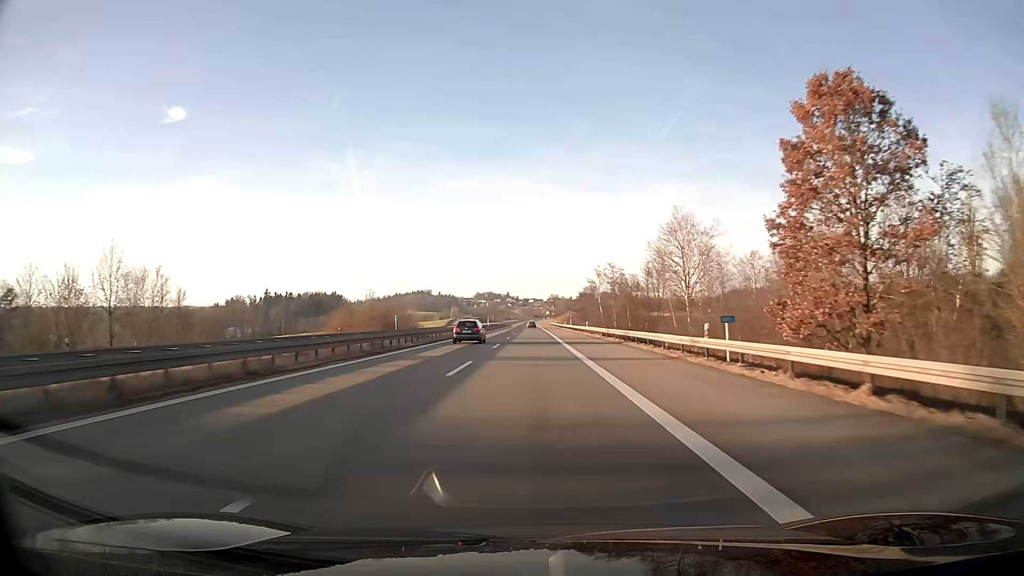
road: motorway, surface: asphalt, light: Day
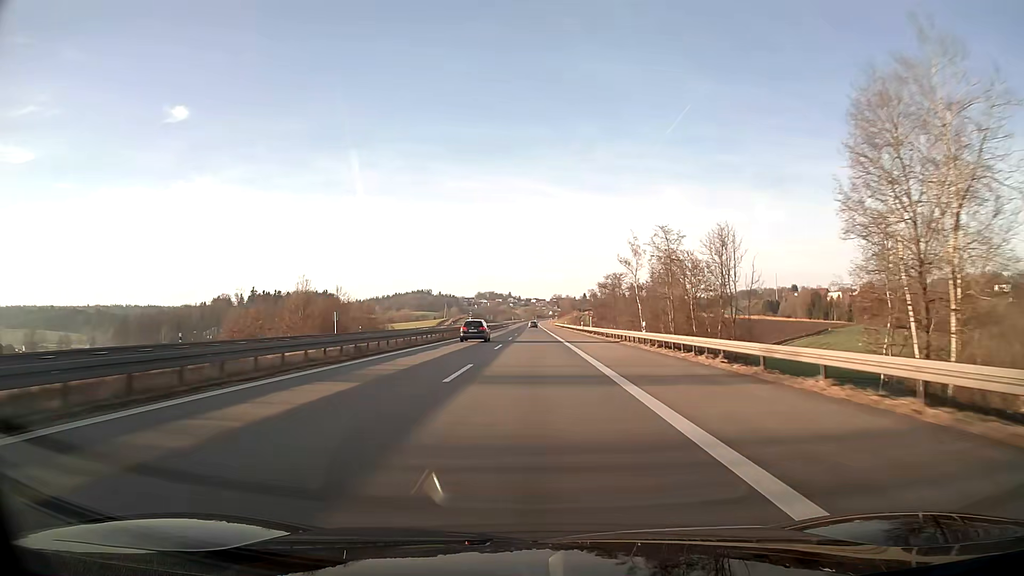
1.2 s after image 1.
(-0.1, +37.9) m; 0°
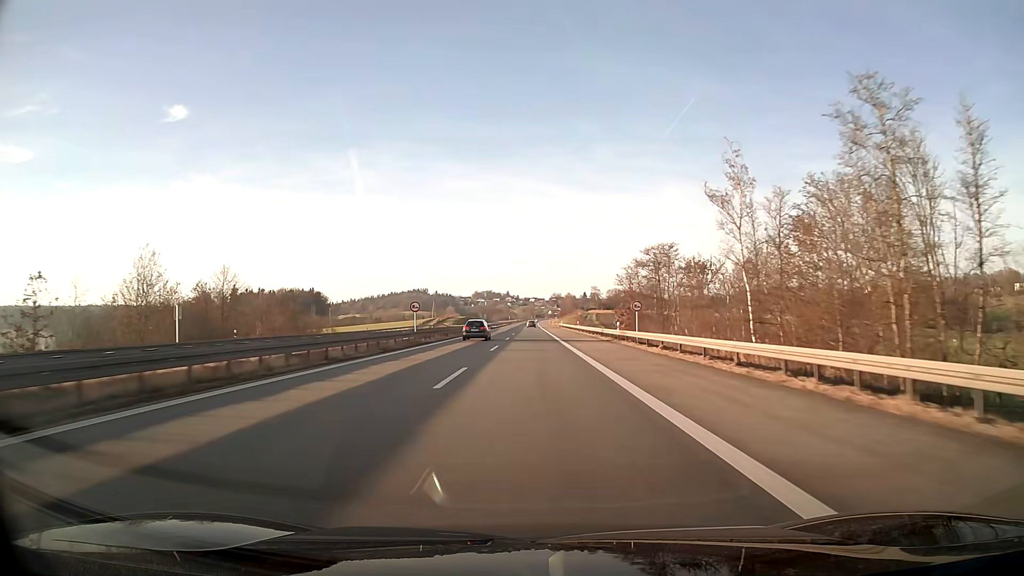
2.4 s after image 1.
(0.0, +37.9) m; 0°
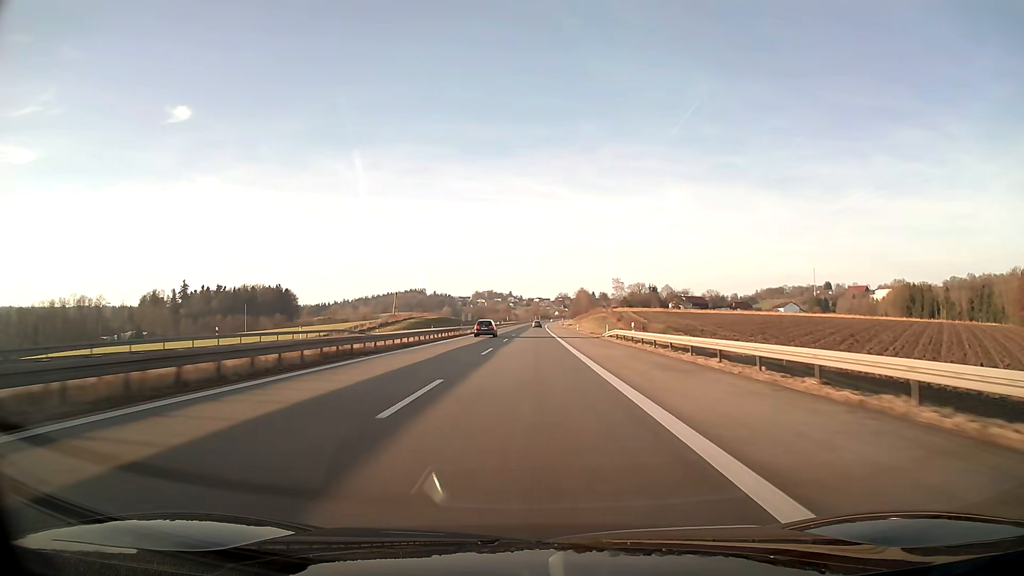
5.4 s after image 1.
(-0.2, +95.0) m; 0°
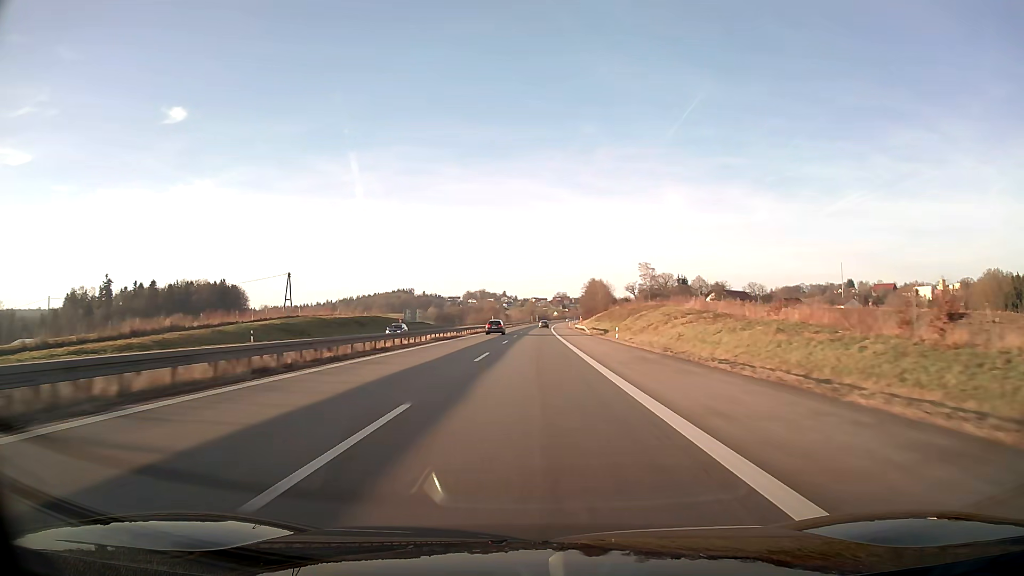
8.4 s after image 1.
(+0.2, +95.0) m; 0°
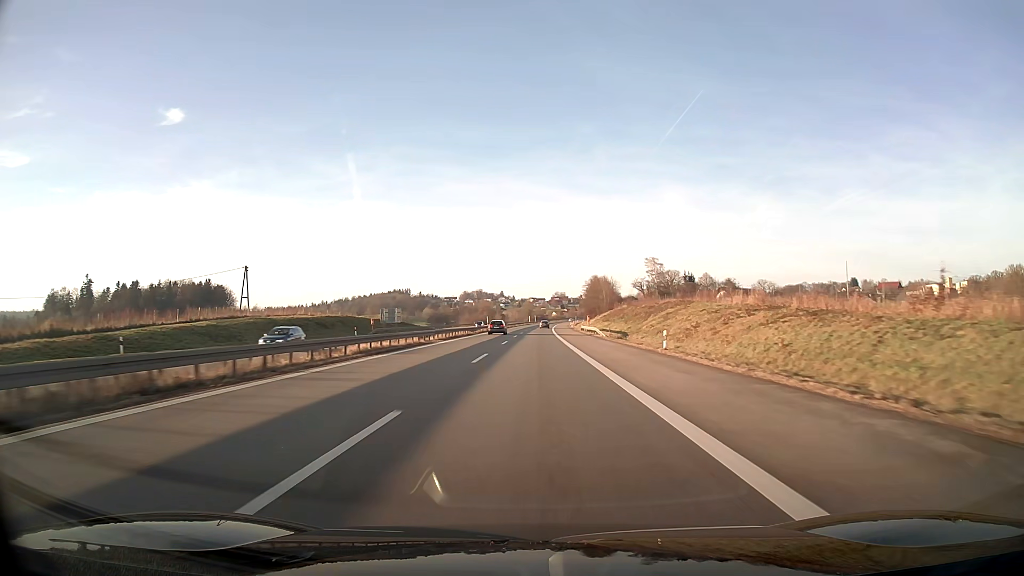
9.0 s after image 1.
(0.0, +19.0) m; 0°
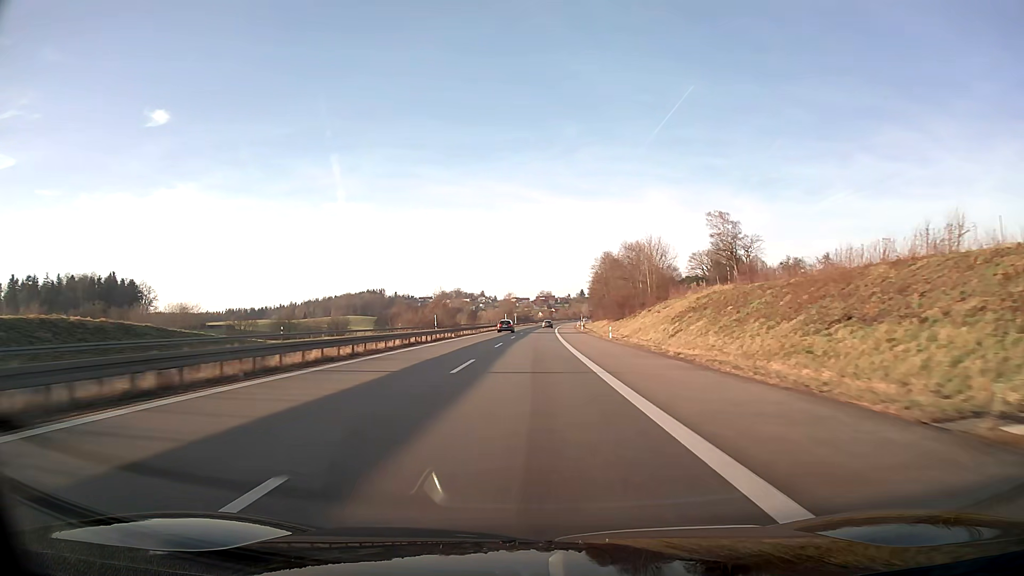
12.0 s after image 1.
(+1.0, +95.0) m; +1°
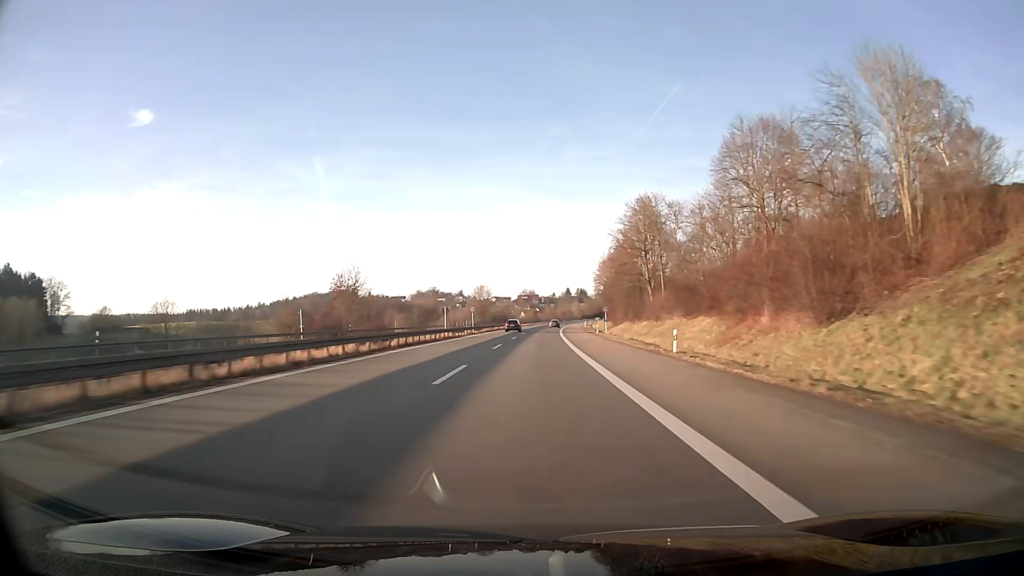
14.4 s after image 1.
(+0.8, +76.0) m; +2°
